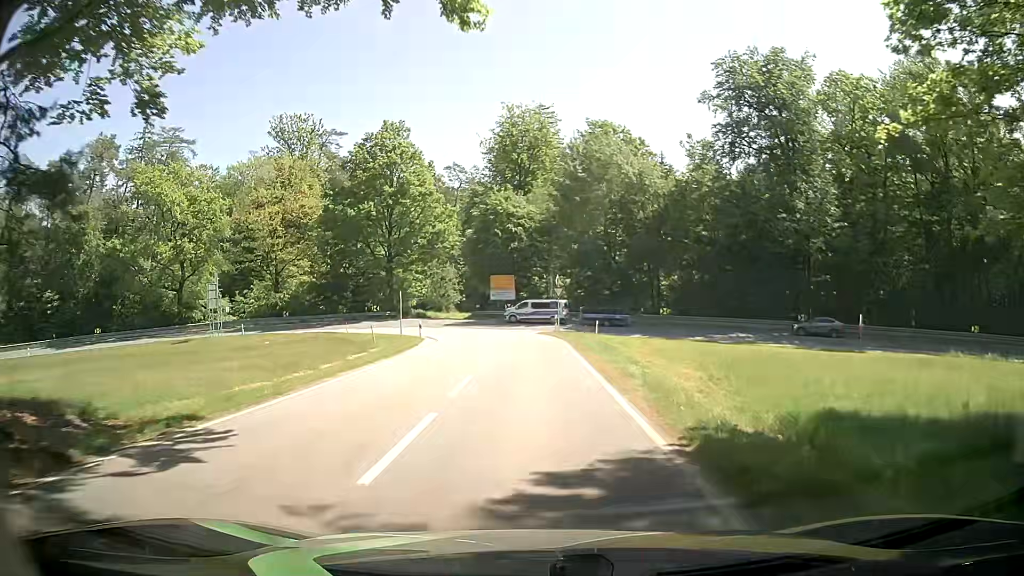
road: tertiary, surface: asphalt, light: Day
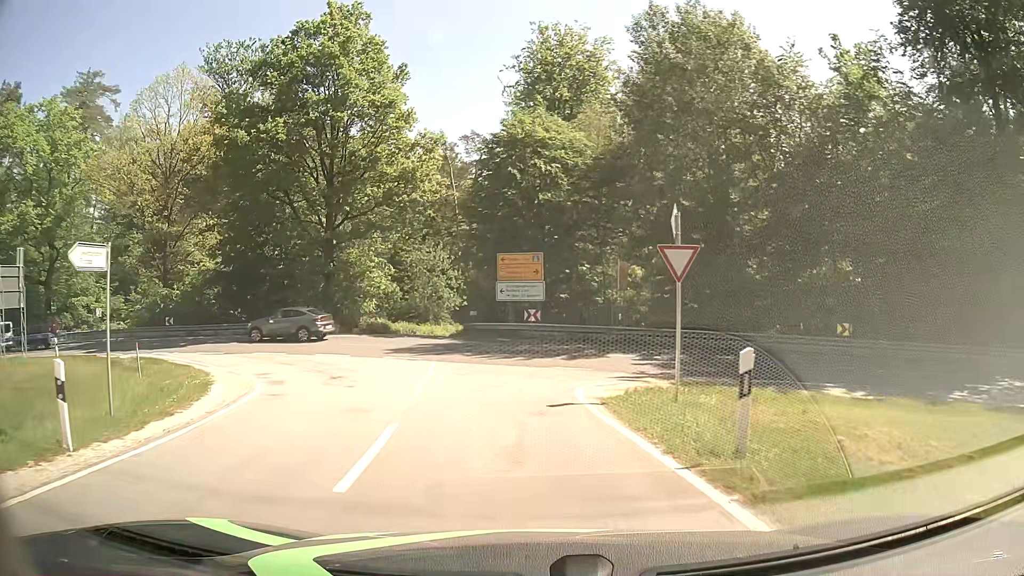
(-0.8, +30.1) m; -4°
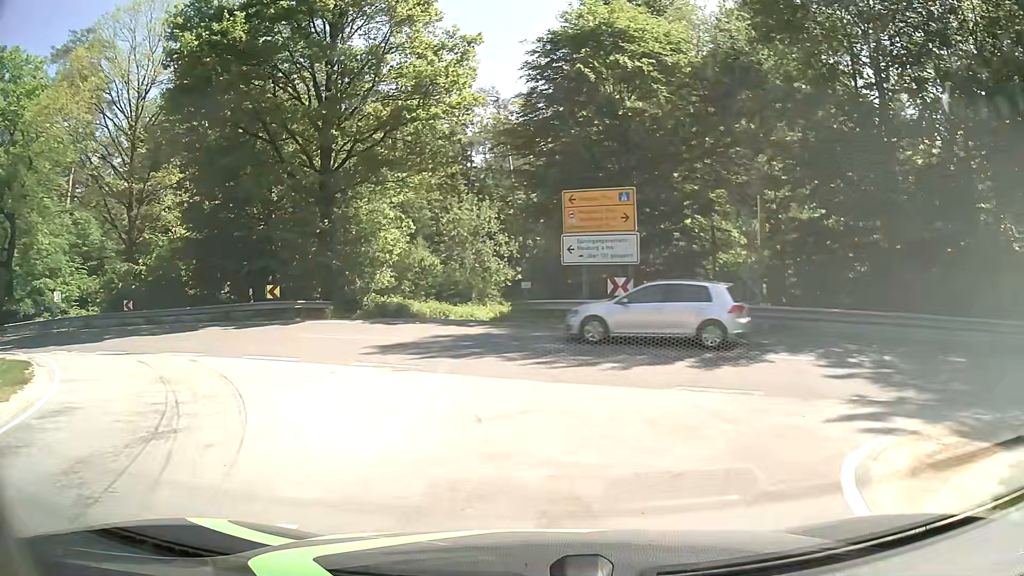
(-0.5, +11.4) m; -4°
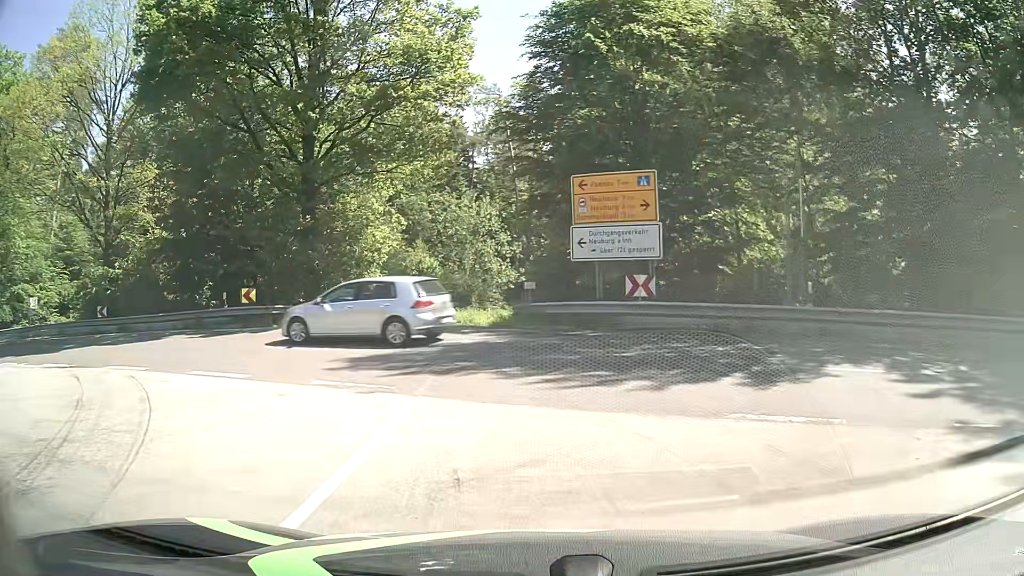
(-0.1, +2.8) m; -1°
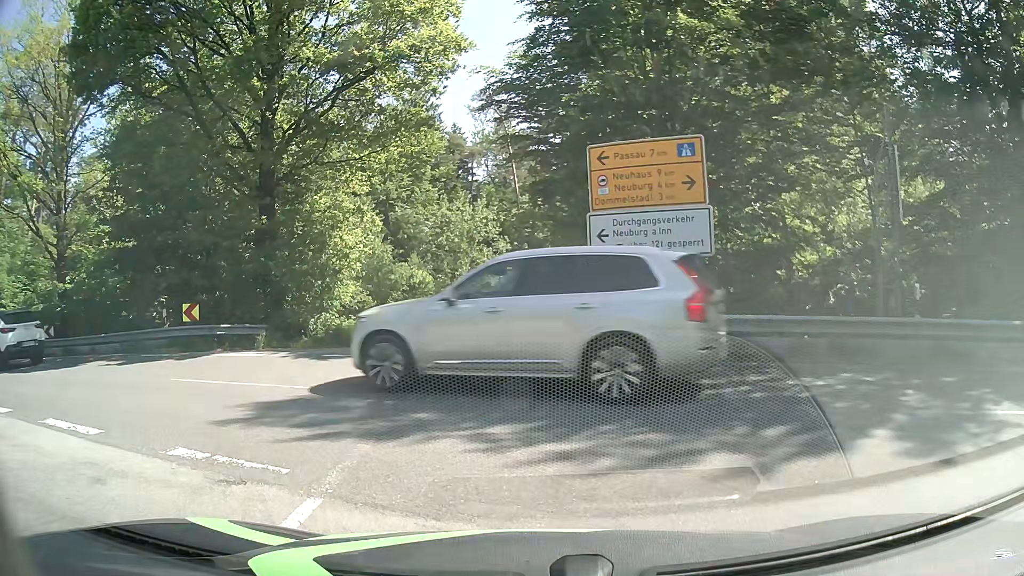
(-0.1, +4.4) m; -2°
